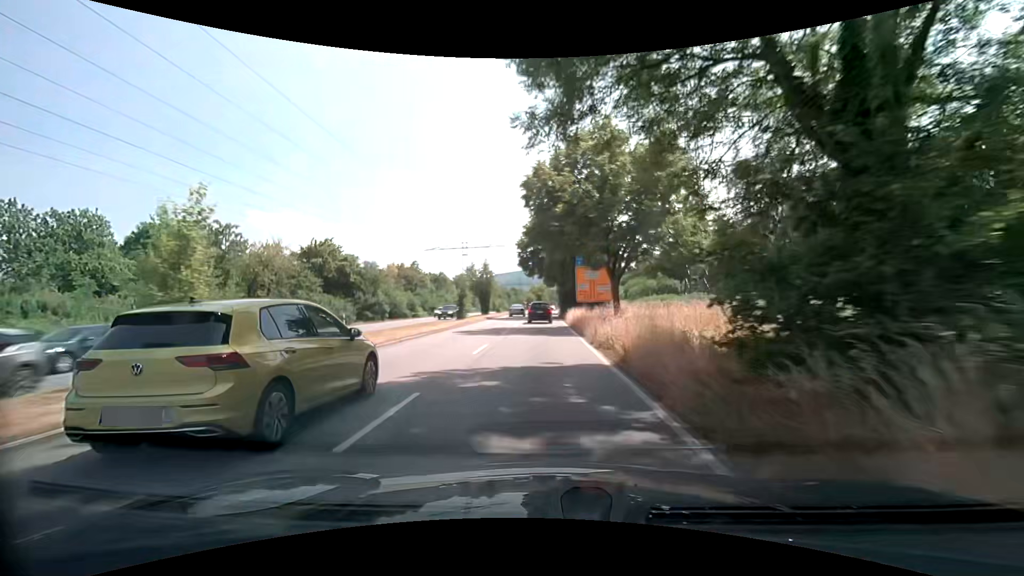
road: primary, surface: asphalt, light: Day
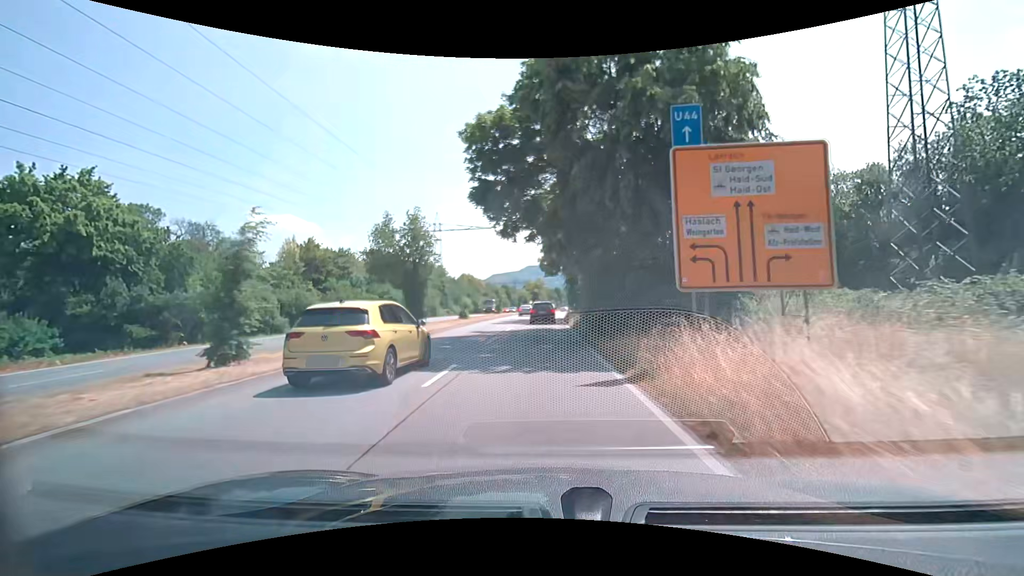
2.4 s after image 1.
(0.0, +32.7) m; 0°
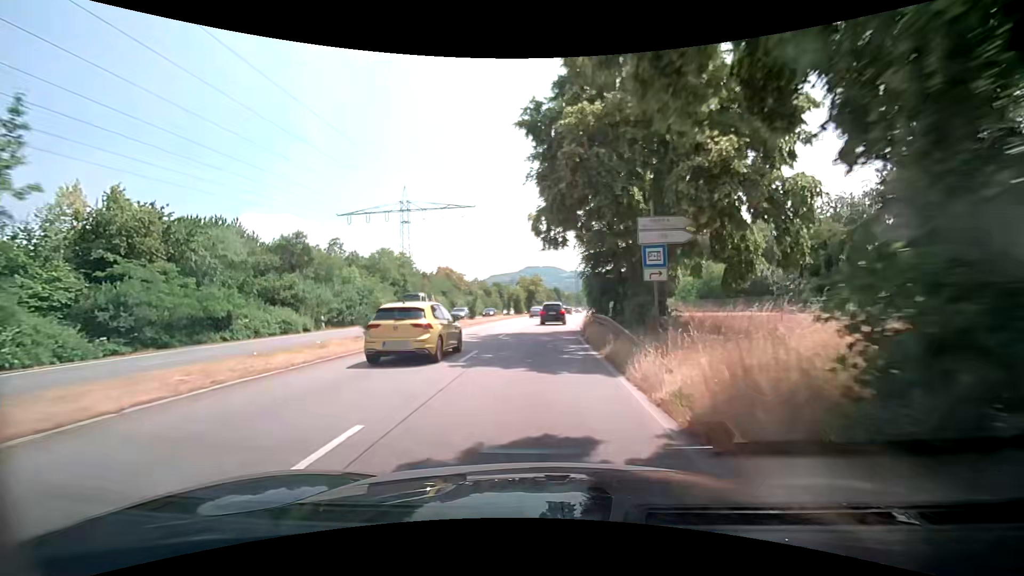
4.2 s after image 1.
(+0.2, +23.8) m; 0°
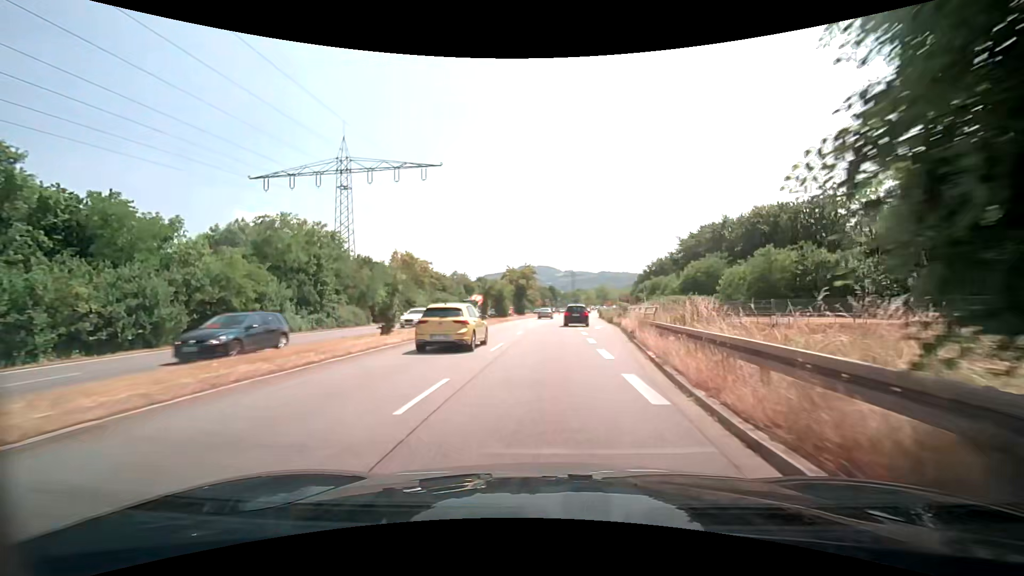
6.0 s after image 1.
(+0.2, +23.8) m; +1°
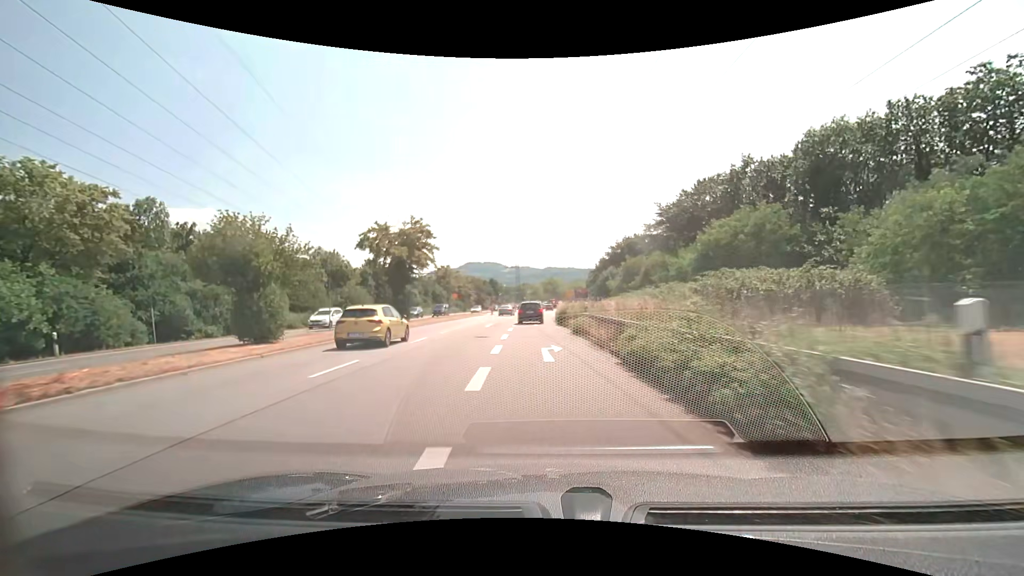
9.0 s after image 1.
(+3.1, +41.4) m; +6°
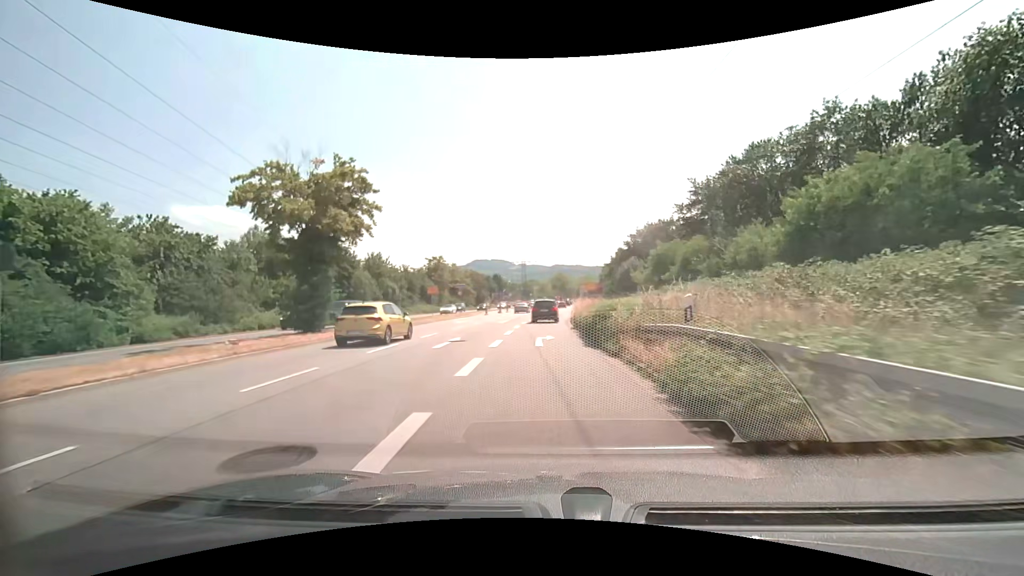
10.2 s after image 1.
(-0.2, +16.8) m; -1°
